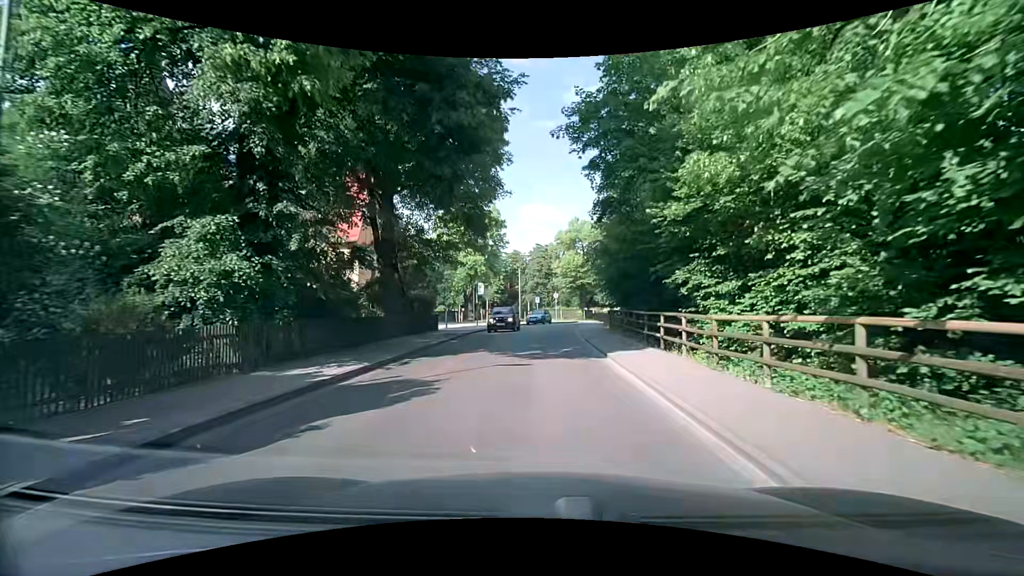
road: residential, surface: asphalt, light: Day
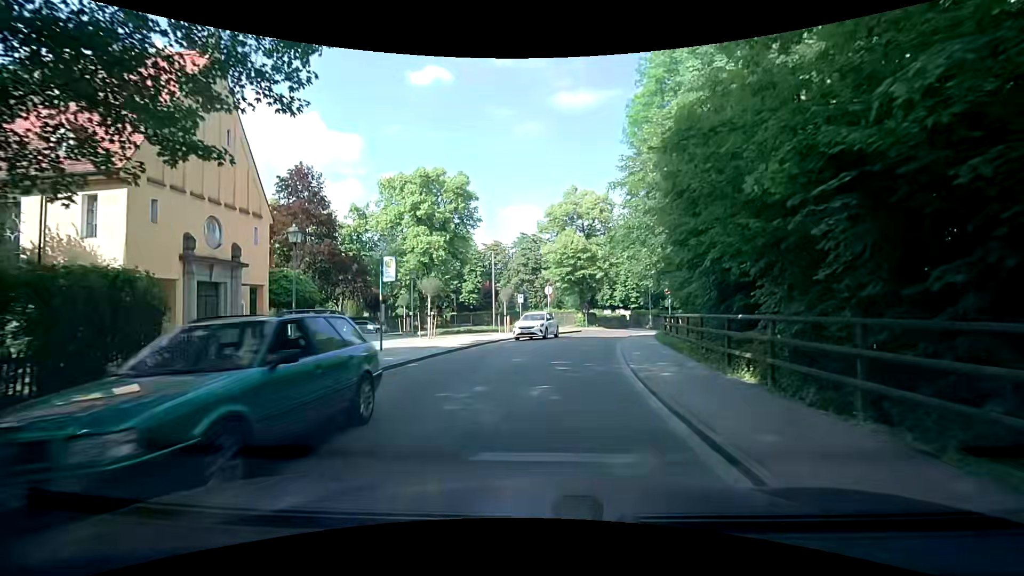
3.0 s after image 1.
(0.0, +22.4) m; 0°
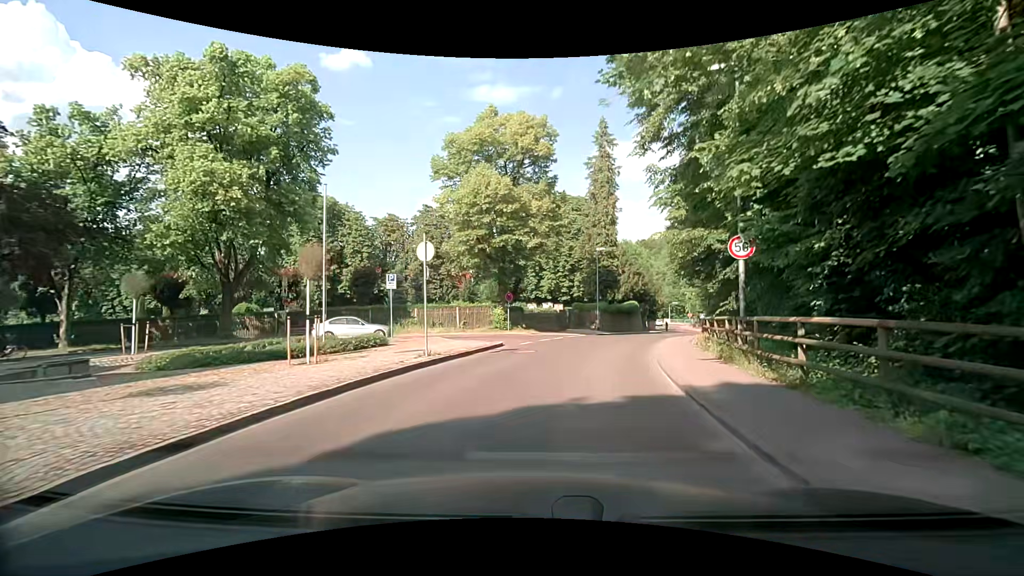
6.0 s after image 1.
(+1.5, +22.3) m; +9°
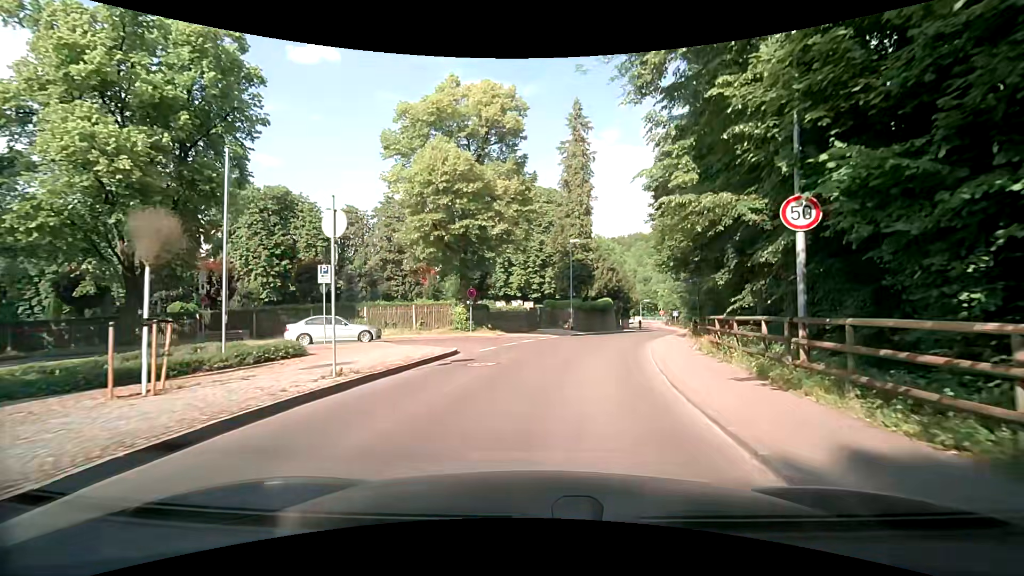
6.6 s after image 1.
(+0.2, +4.5) m; +4°
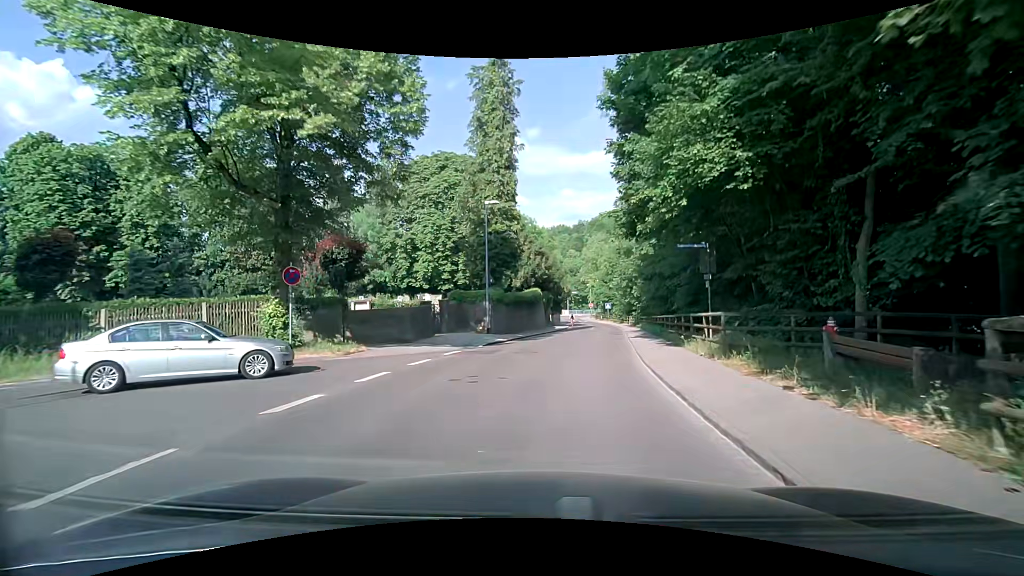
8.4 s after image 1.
(+1.1, +13.9) m; +8°
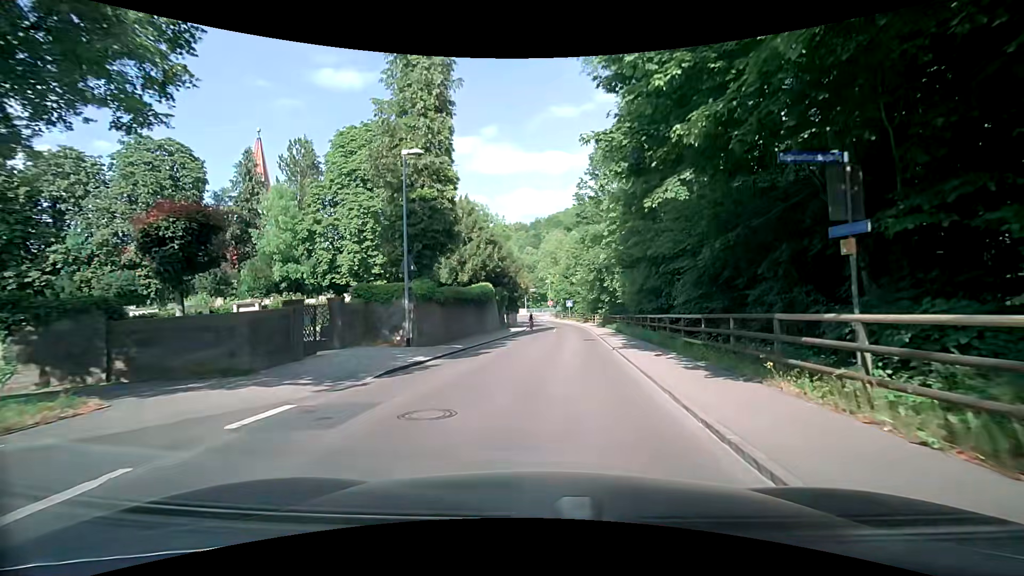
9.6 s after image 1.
(+0.4, +9.2) m; +5°
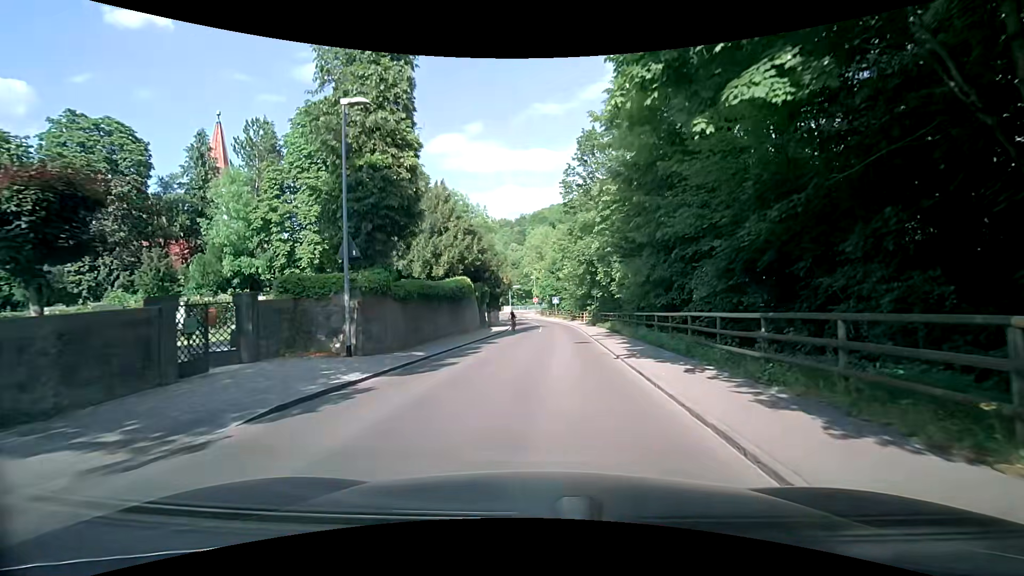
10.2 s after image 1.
(0.0, +4.5) m; +2°
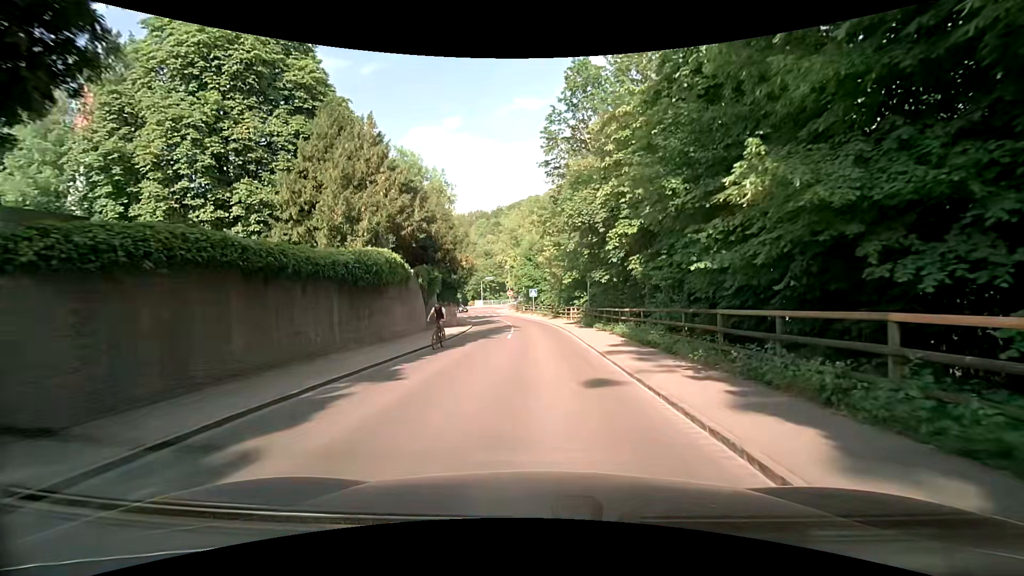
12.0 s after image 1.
(+0.4, +13.5) m; +2°
